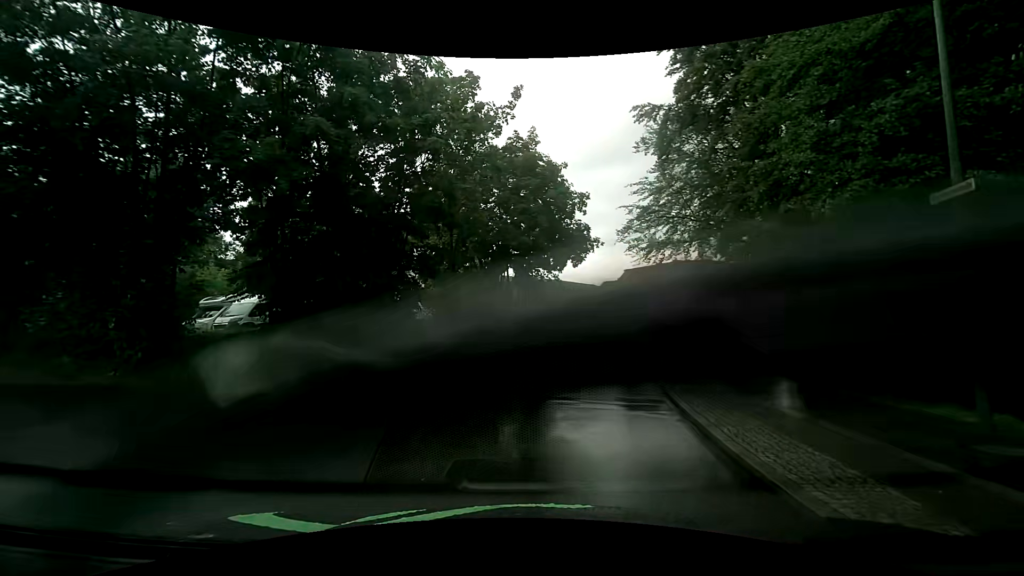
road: unclassified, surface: asphalt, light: Day
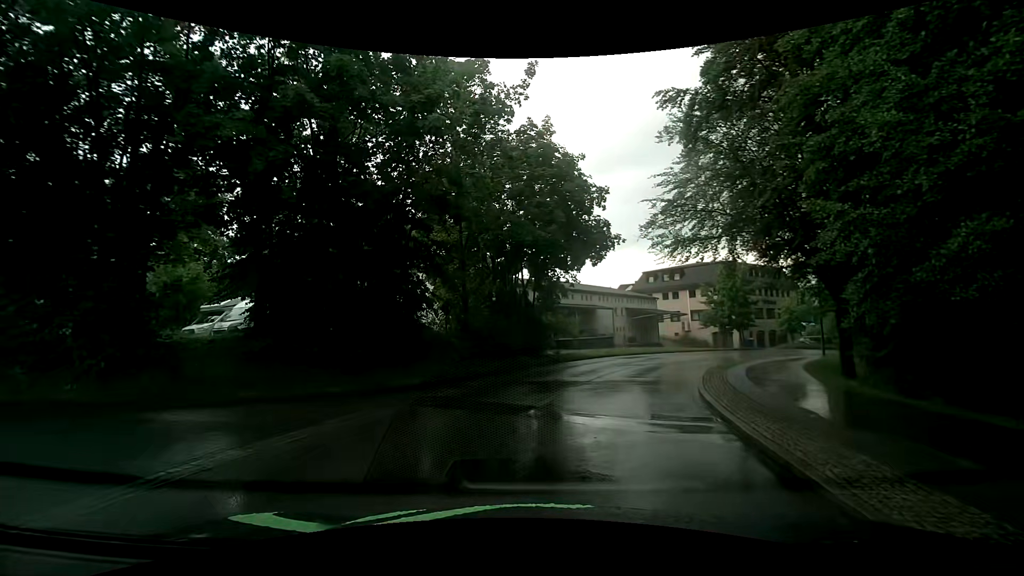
(0.0, +1.7) m; -4°
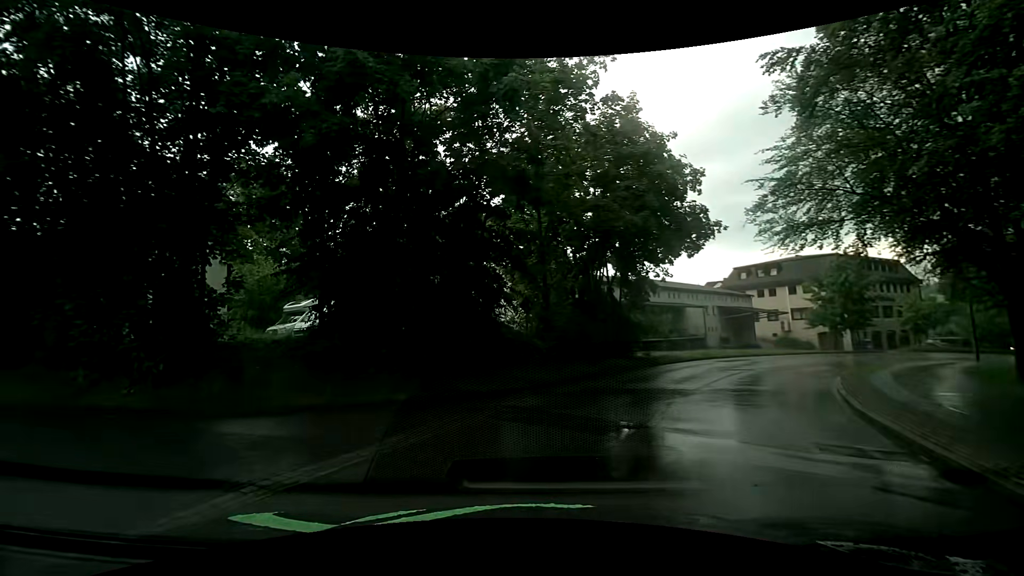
(-0.1, +1.9) m; -8°
